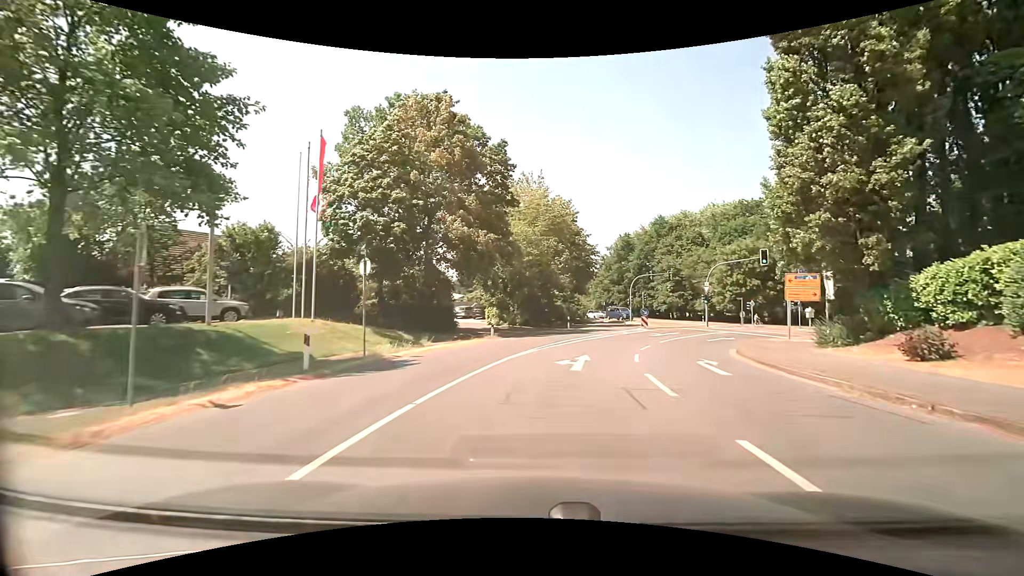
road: secondary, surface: asphalt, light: Day
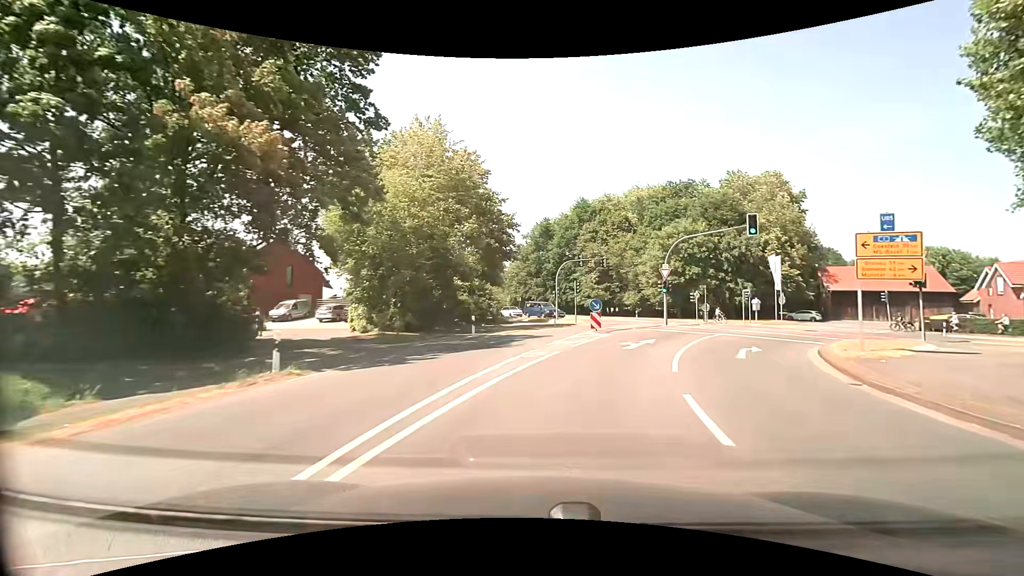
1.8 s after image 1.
(+1.1, +15.9) m; +10°
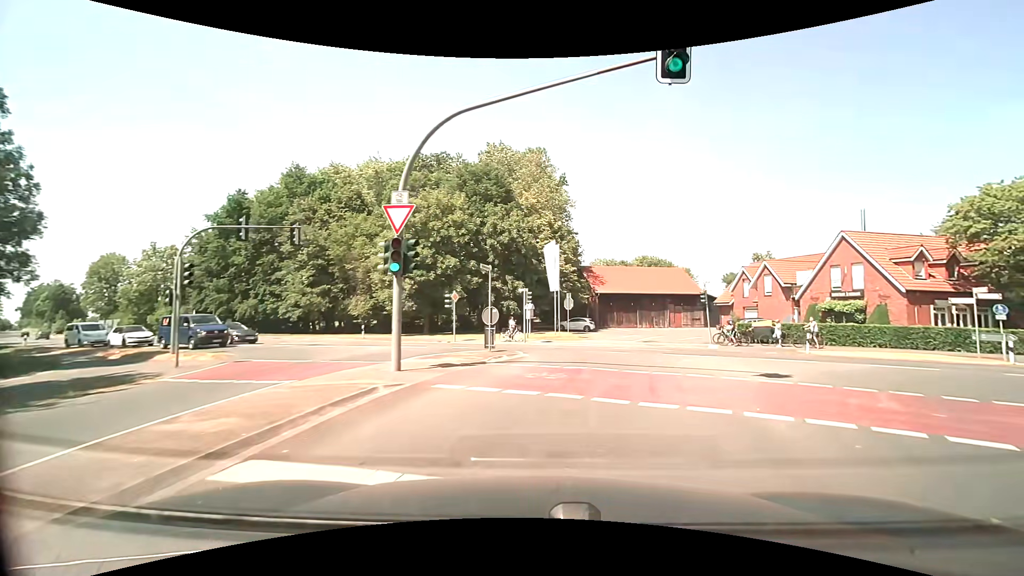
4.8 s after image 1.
(+5.5, +23.9) m; +28°
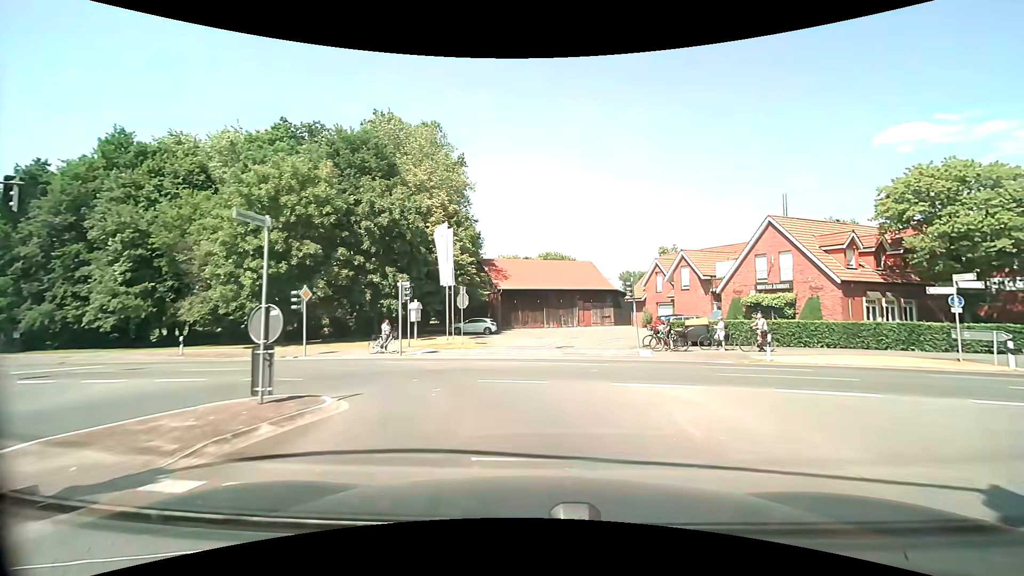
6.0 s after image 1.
(+0.8, +8.5) m; +12°
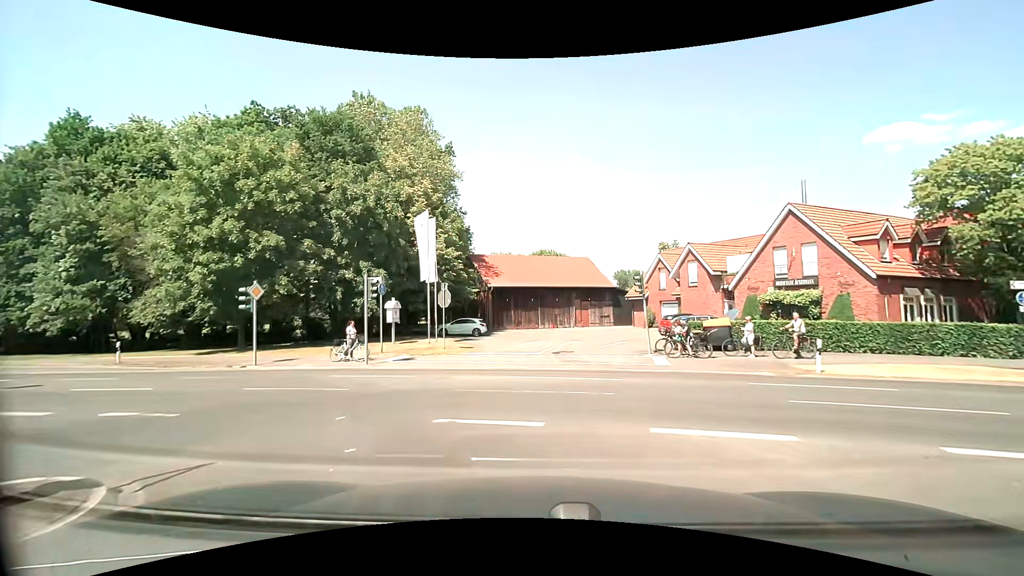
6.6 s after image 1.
(0.0, +4.0) m; -1°
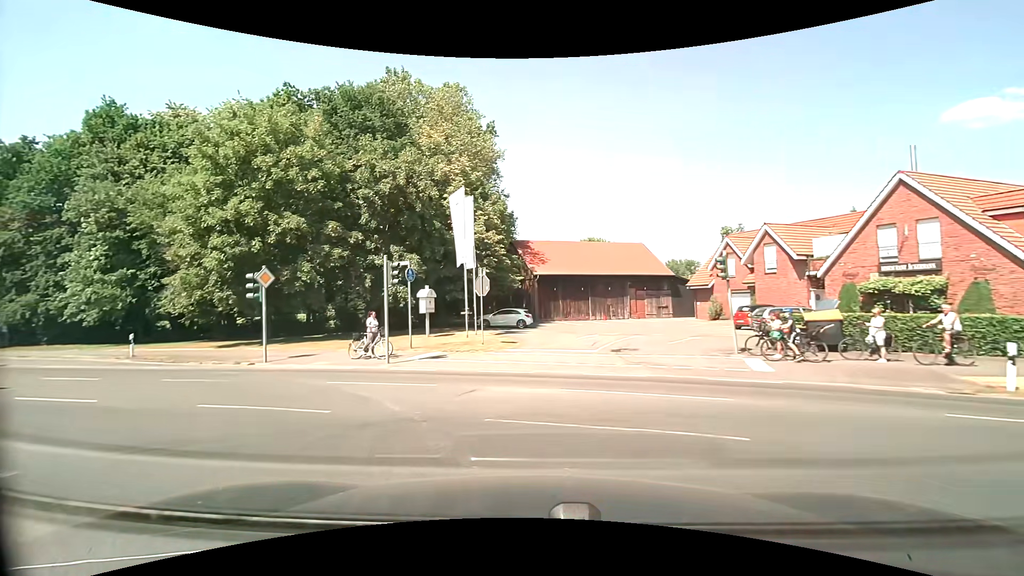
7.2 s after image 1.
(-0.1, +3.8) m; -6°
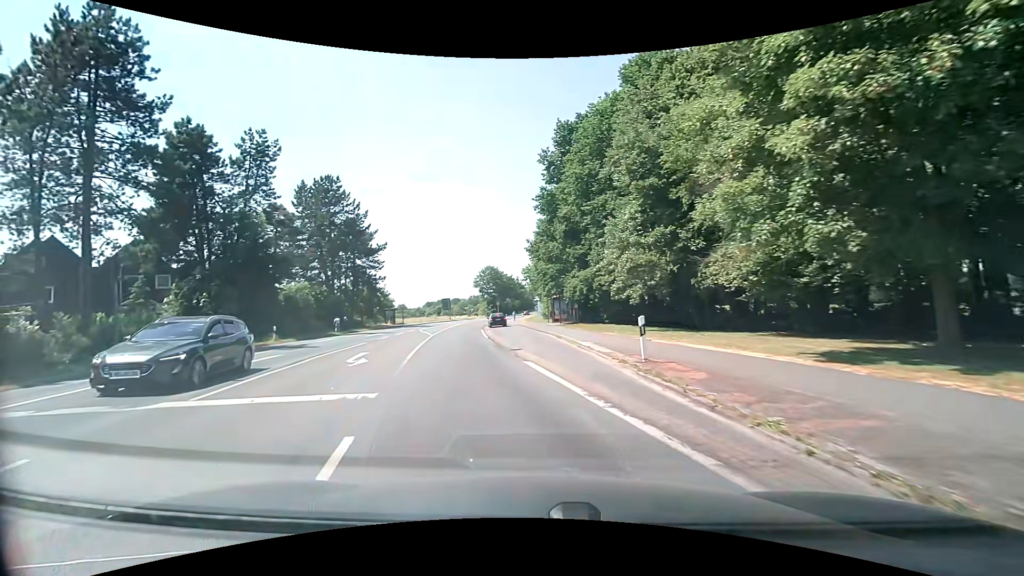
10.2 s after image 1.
(-8.8, +15.8) m; -58°
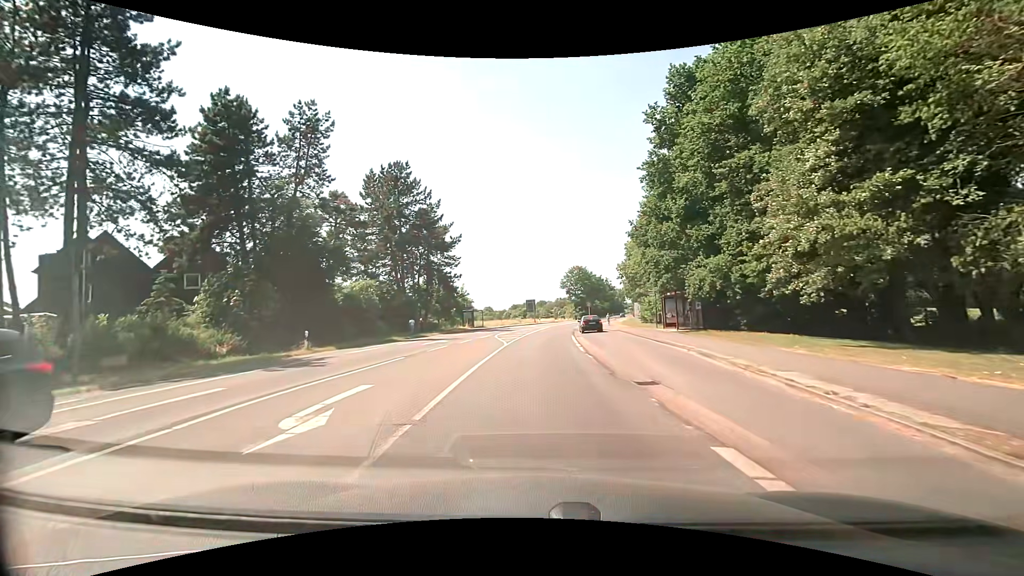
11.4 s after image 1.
(-0.9, +9.1) m; -9°
(0, +10) (0, +20) (0, +30) (+1, +40) (+2, +50) (+3, +60) (+4, +70) (+6, +80) (+8, +89) (+10, +99) m
